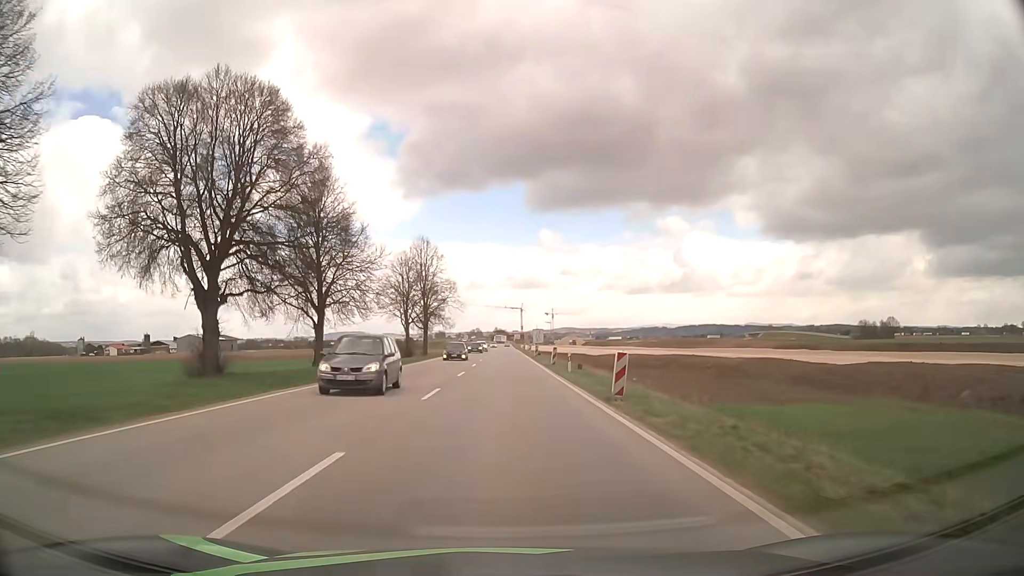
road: unclassified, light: Day
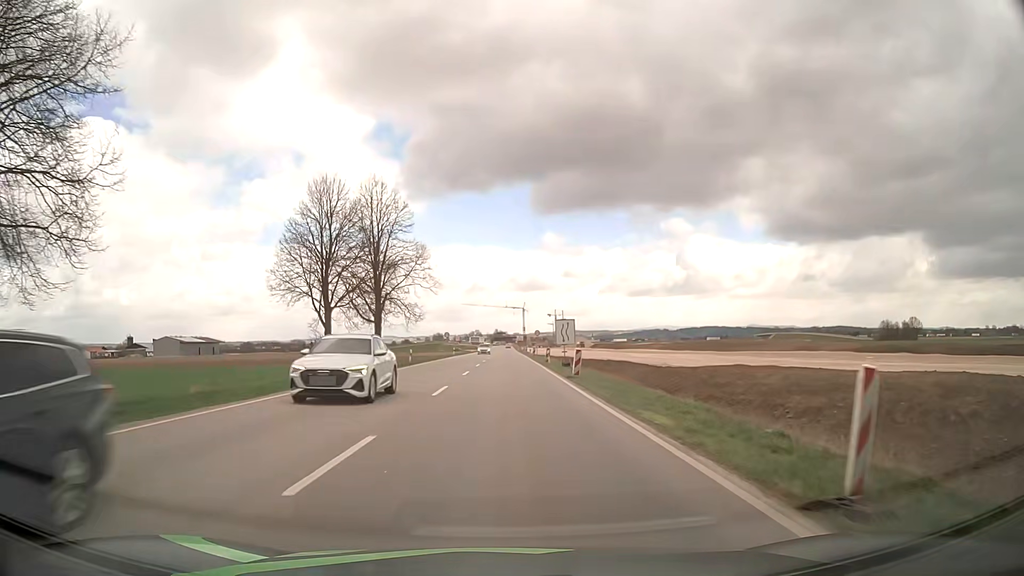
(0.0, +34.4) m; 0°
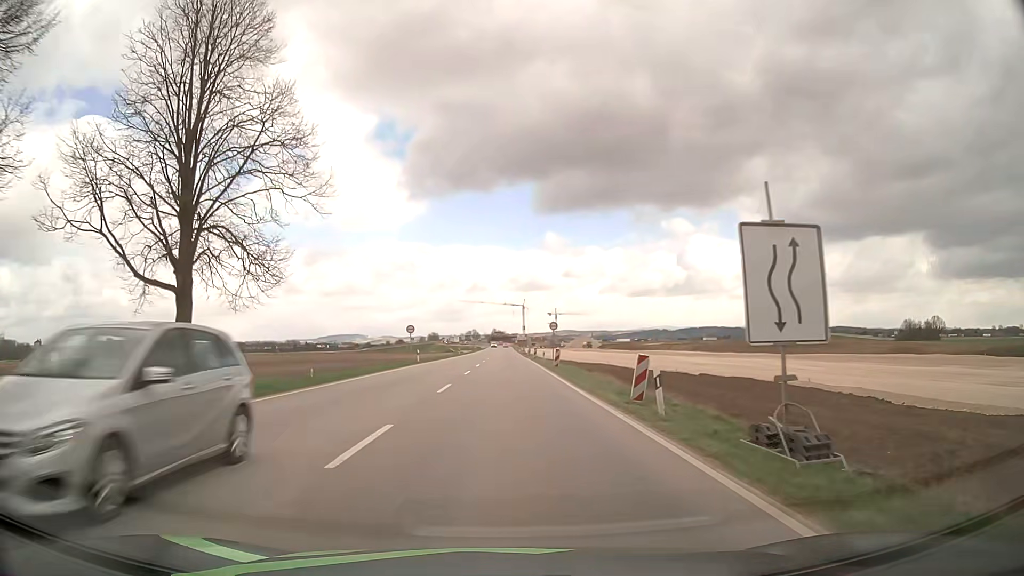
(+0.1, +34.8) m; 0°
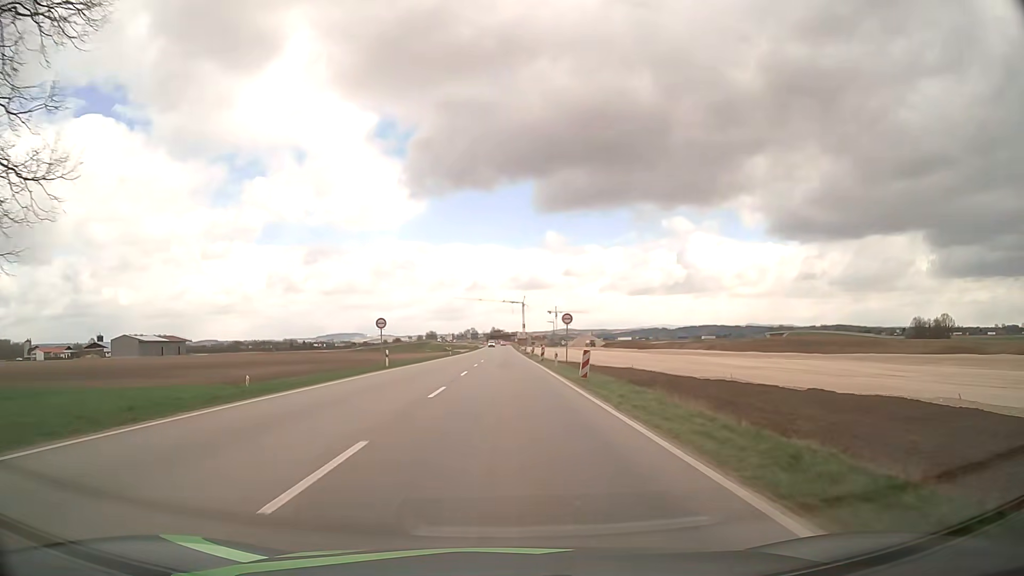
(0.0, +14.0) m; 0°
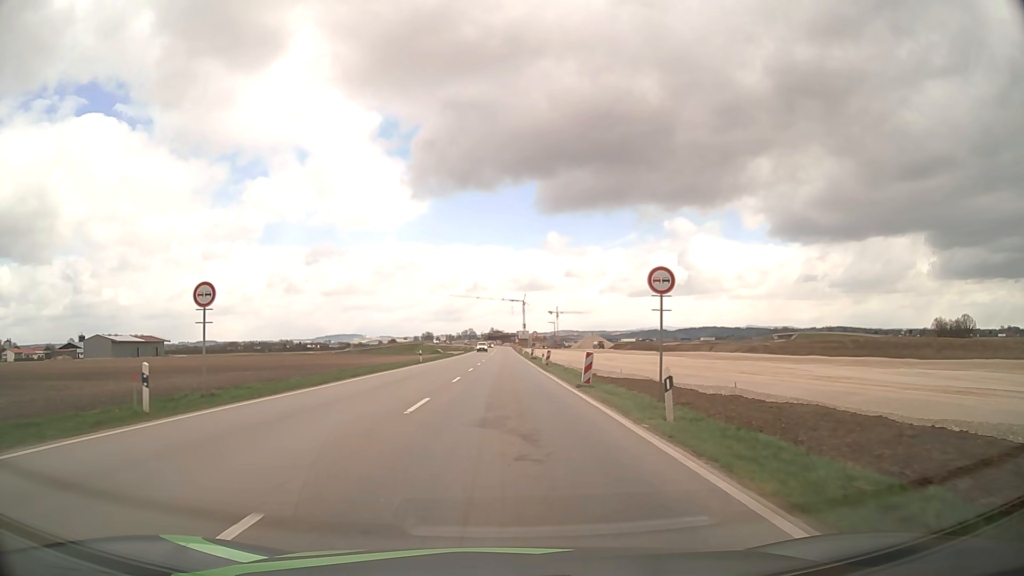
(0.0, +28.0) m; 0°
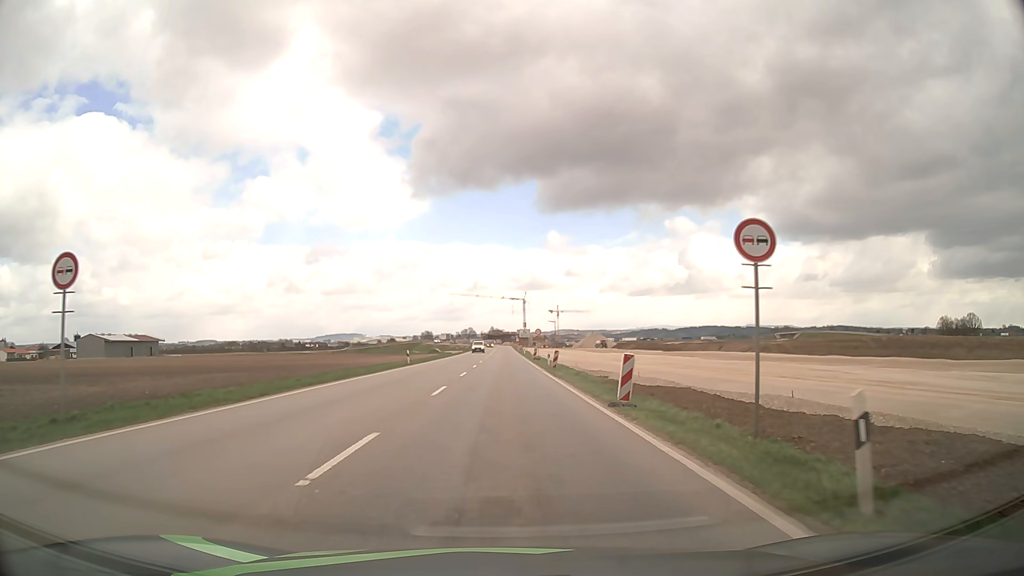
(0.0, +7.0) m; 0°
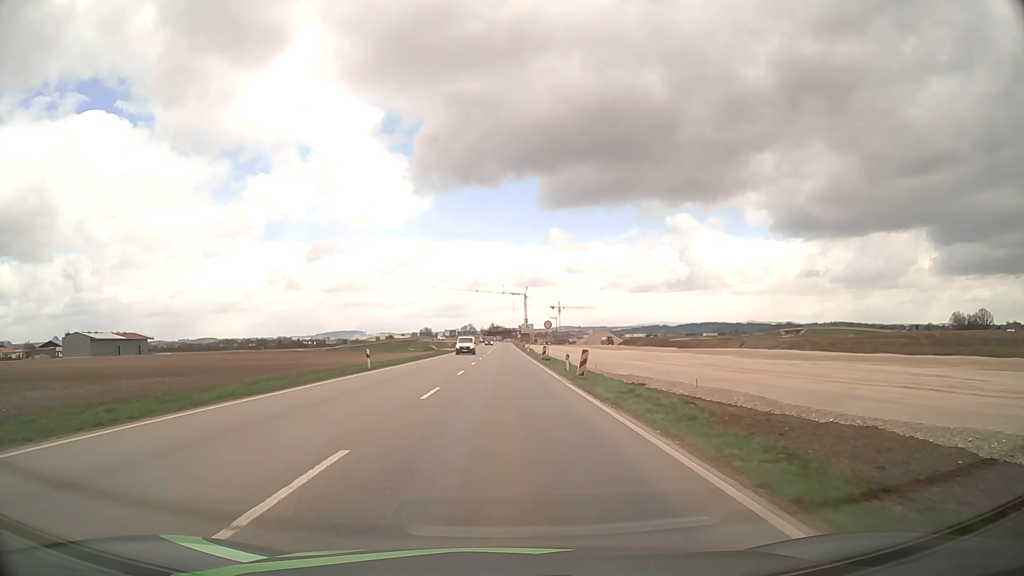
(0.0, +13.9) m; 0°
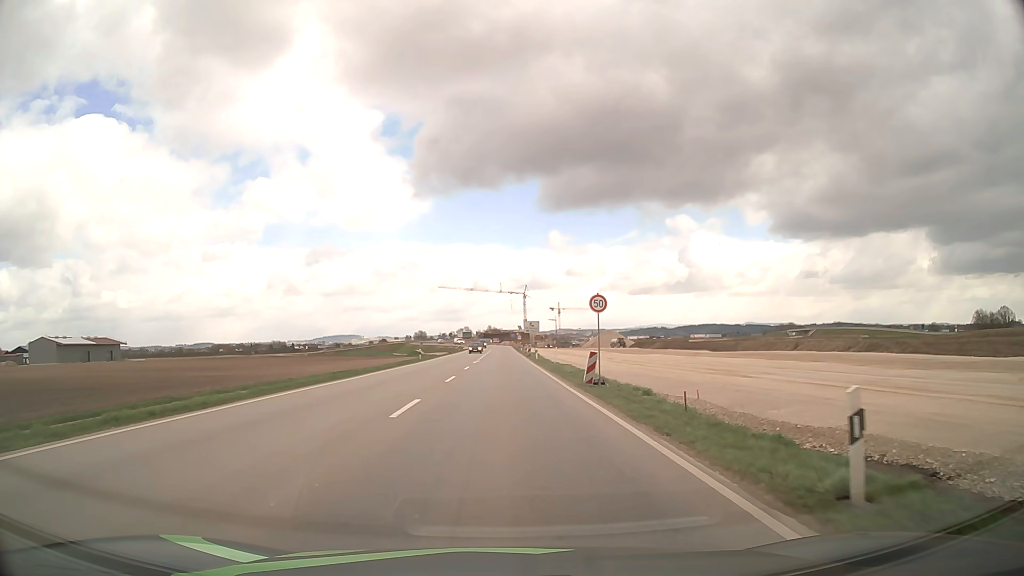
(-0.1, +27.8) m; 0°
(0, +10) (0, +20) (0, +30) (0, +40) (0, +50) (0, +60) (0, +70) (0, +80) (-1, +90) (-1, +100) m
